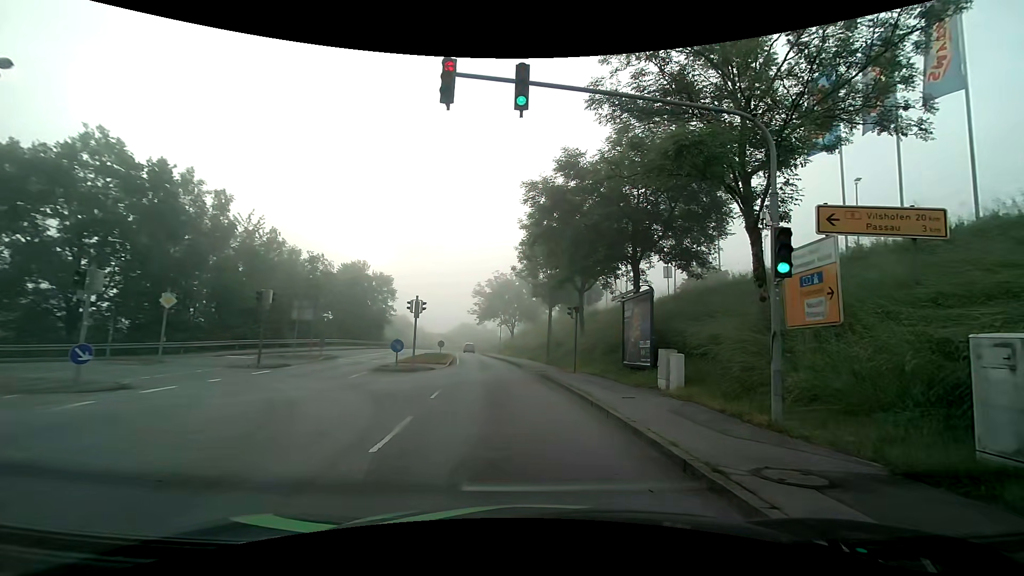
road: tertiary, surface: asphalt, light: Day
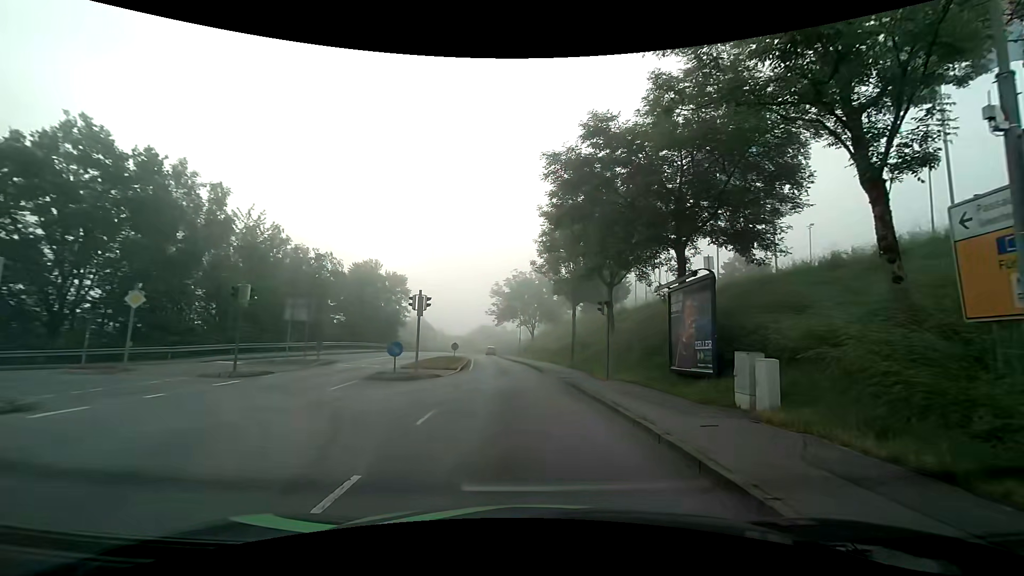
(-0.1, +4.2) m; -4°
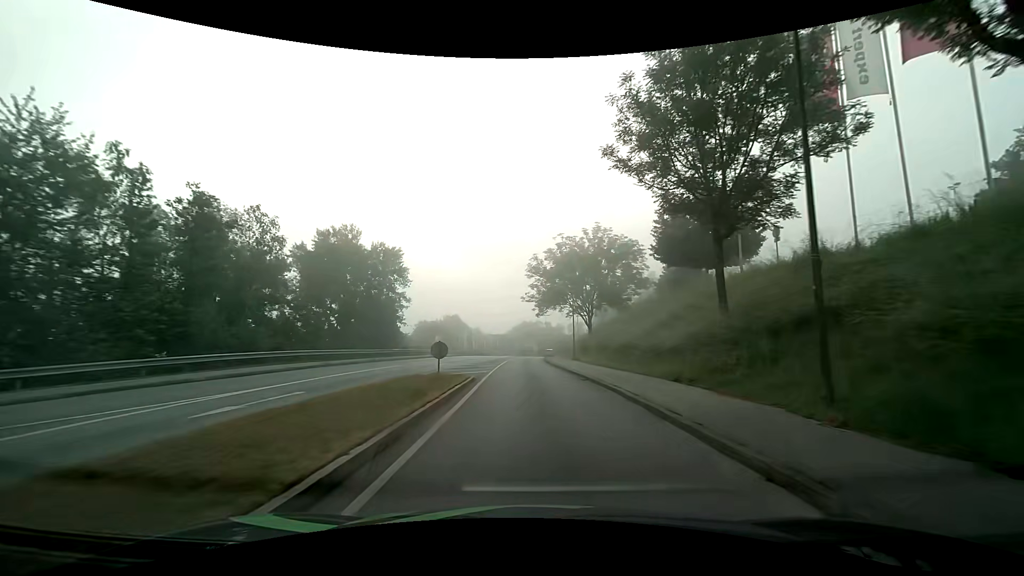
(-0.7, +24.1) m; -4°
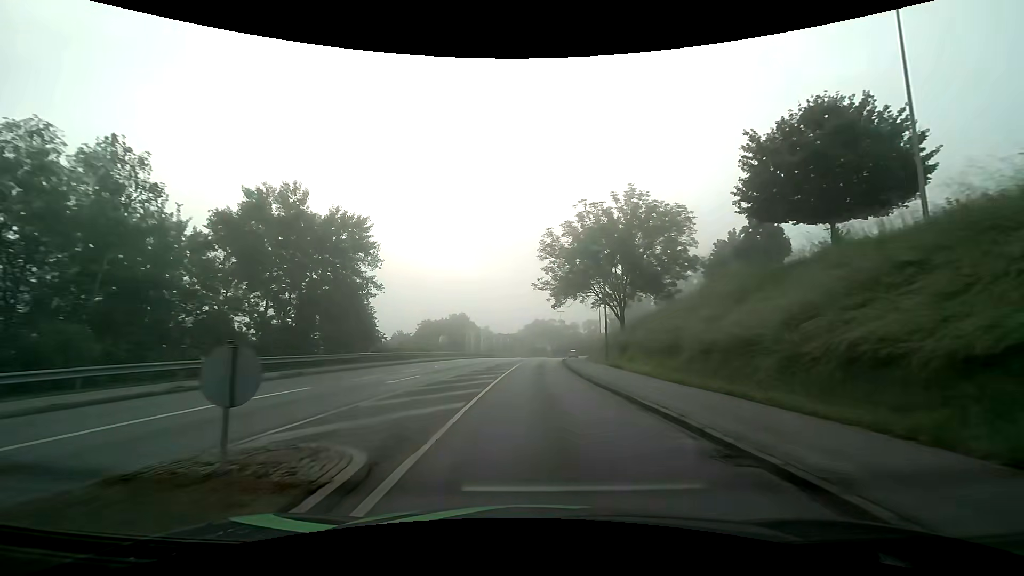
(-0.1, +13.0) m; -2°
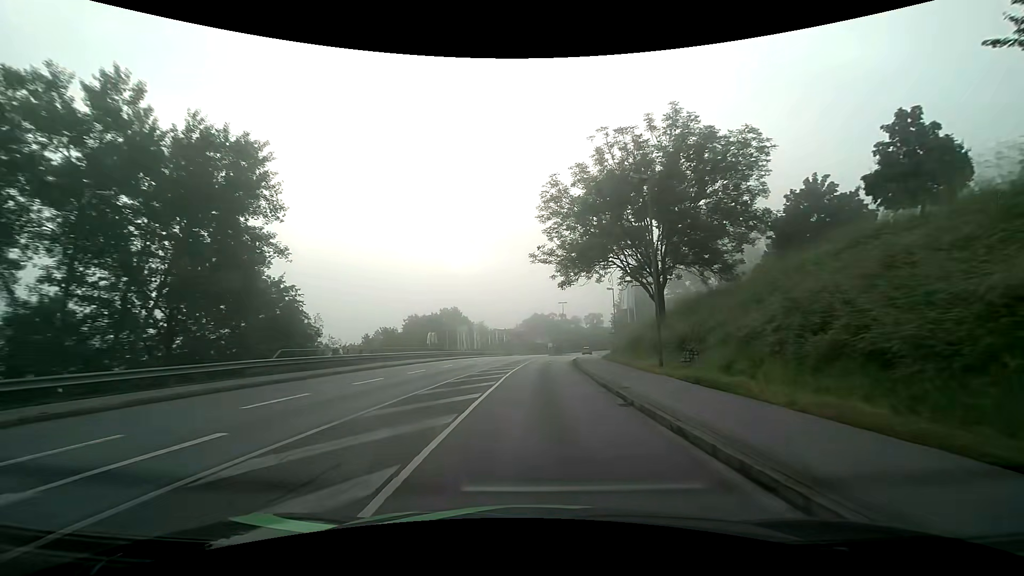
(+0.1, +13.8) m; 0°
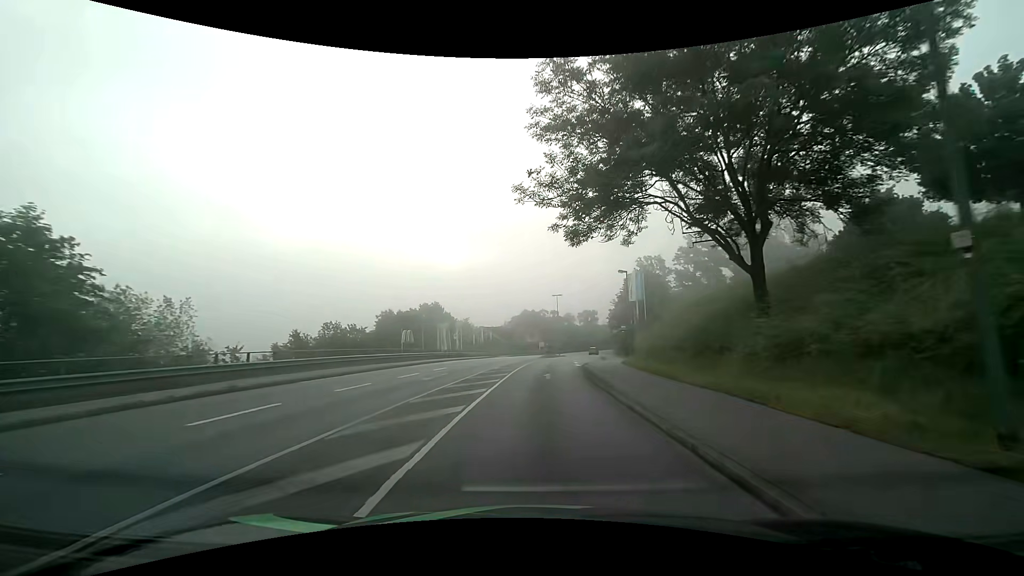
(+0.2, +14.3) m; +1°
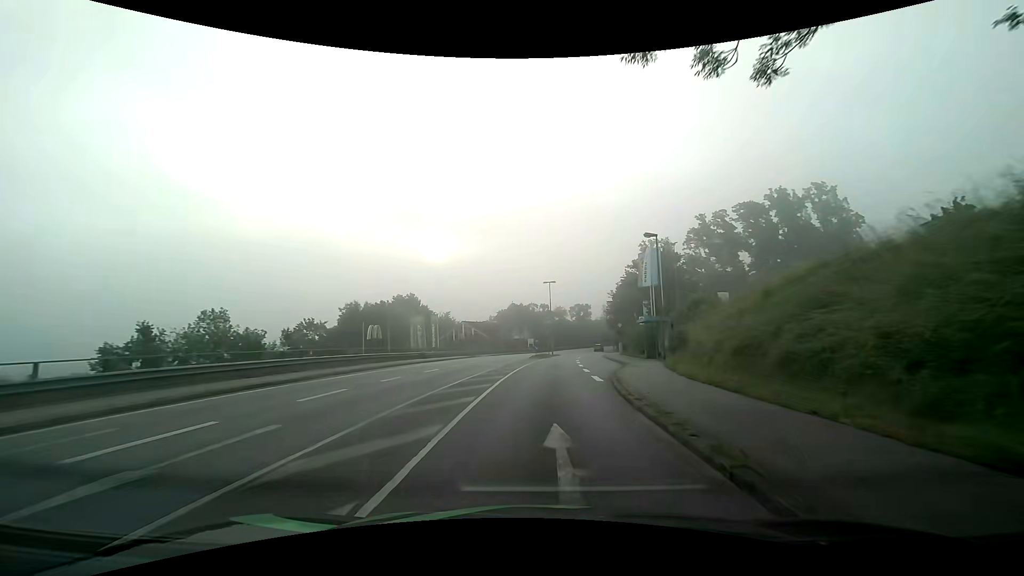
(+0.1, +14.6) m; +1°
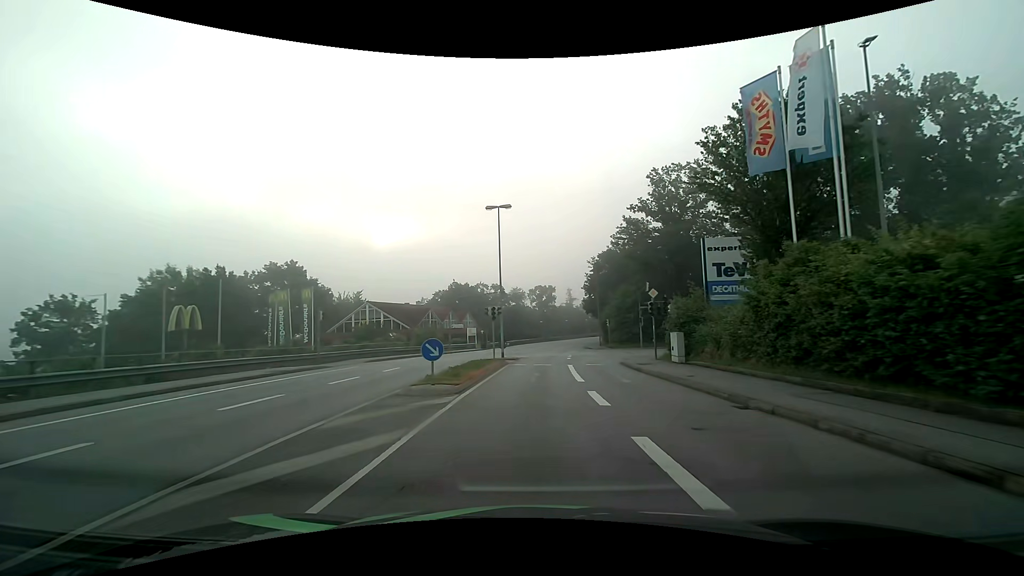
(+2.2, +37.5) m; +6°
(0, +10) (0, +20) (+1, +30) (+1, +40) (+2, +50) (+3, +60) (+5, +70) (+7, +80) (+9, +89) (+11, +99) m
